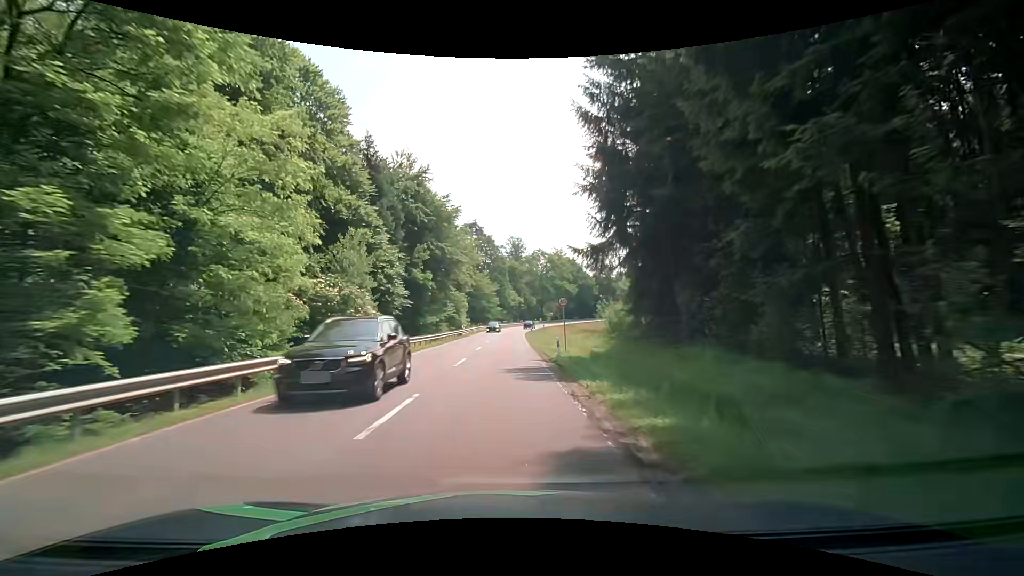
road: secondary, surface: asphalt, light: Day
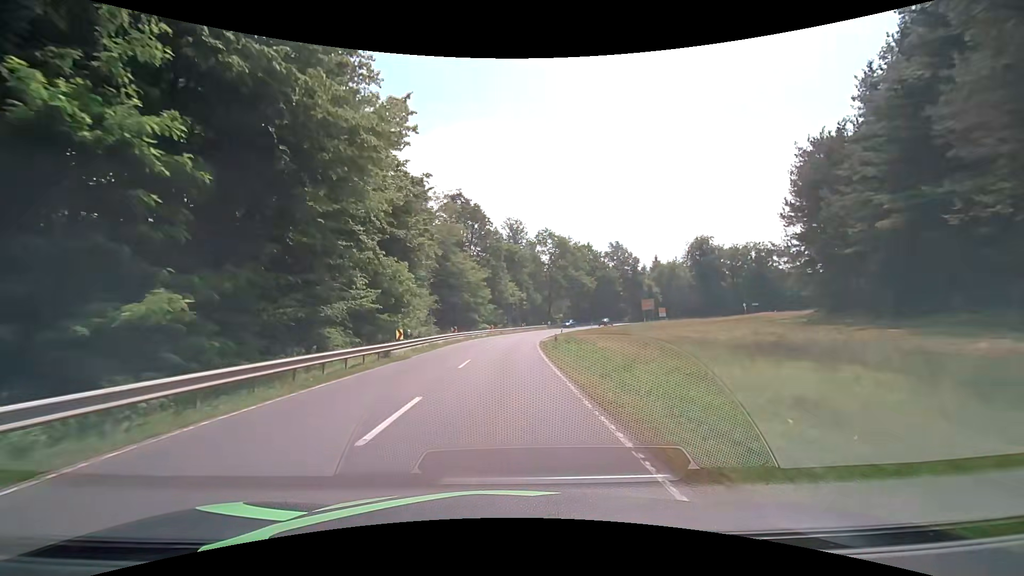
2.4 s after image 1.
(-0.3, +33.7) m; 0°
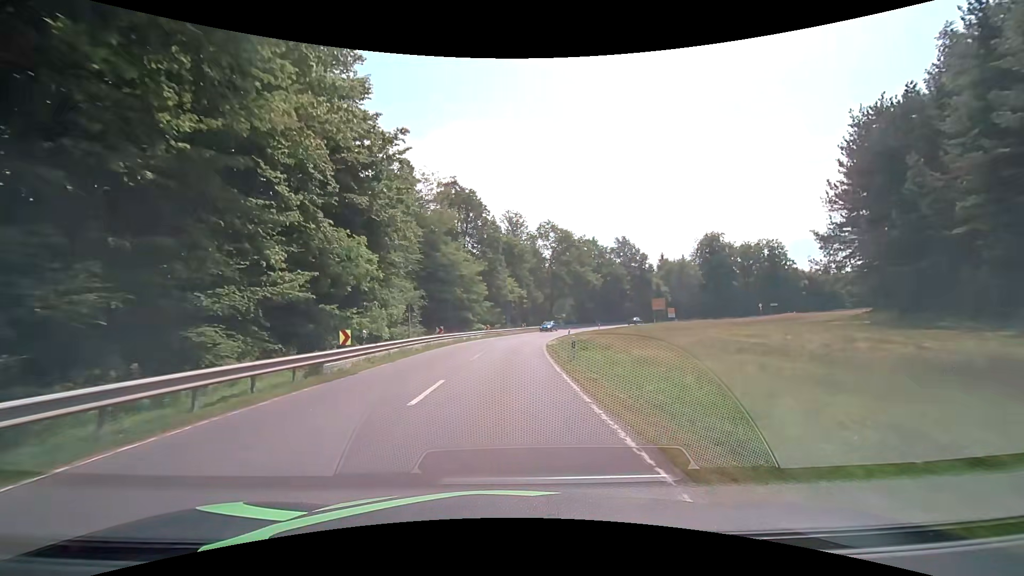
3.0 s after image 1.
(-0.1, +8.2) m; 0°
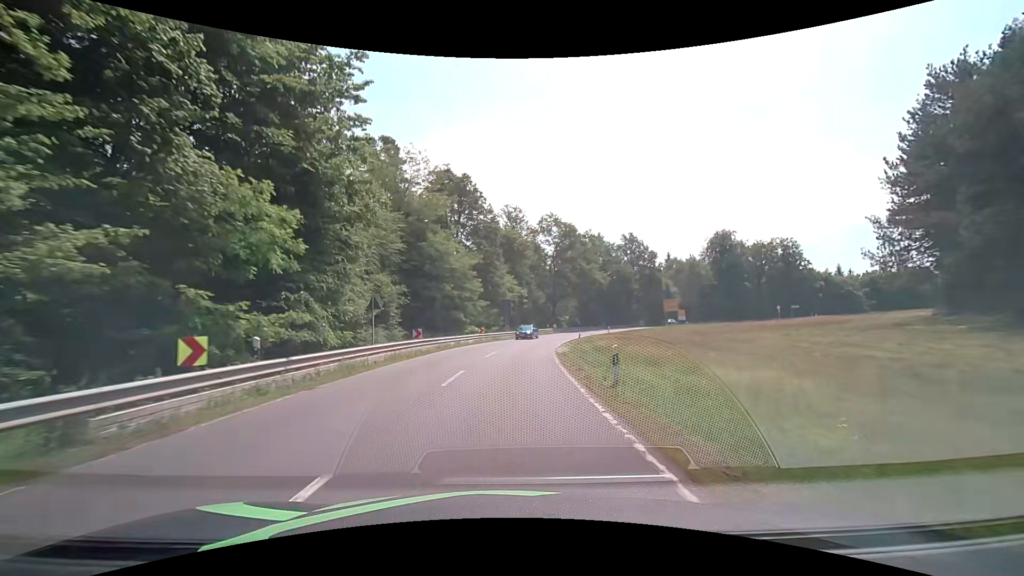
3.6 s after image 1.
(0.0, +8.1) m; 0°
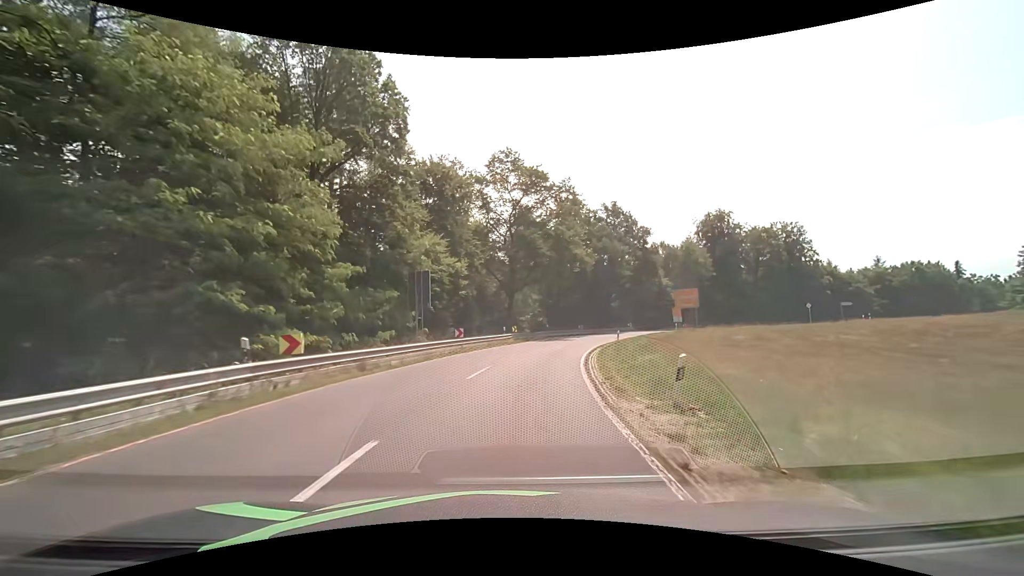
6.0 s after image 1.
(+1.6, +31.8) m; +7°
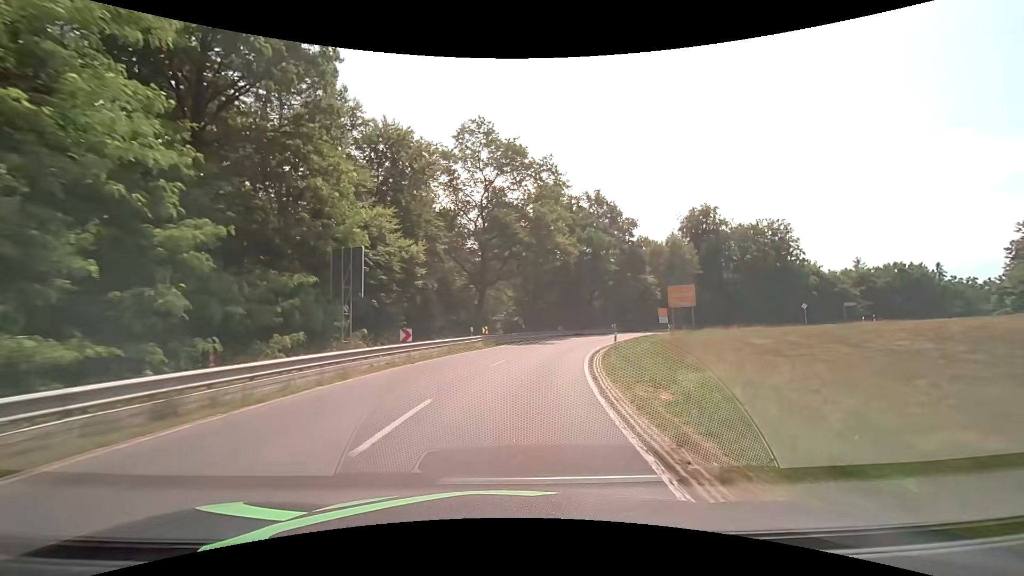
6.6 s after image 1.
(+0.2, +7.8) m; +3°
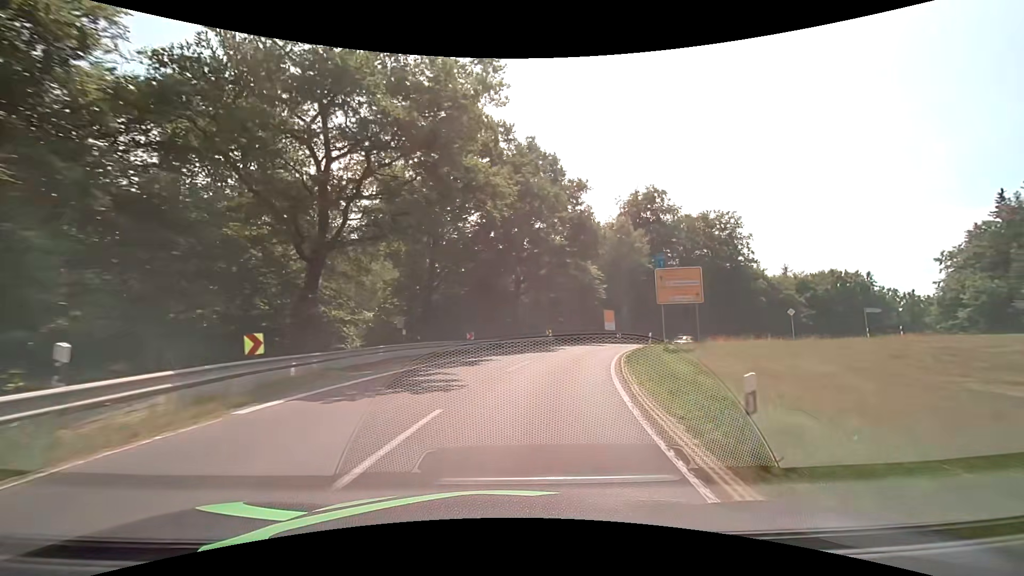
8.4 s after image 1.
(+2.0, +23.0) m; +11°
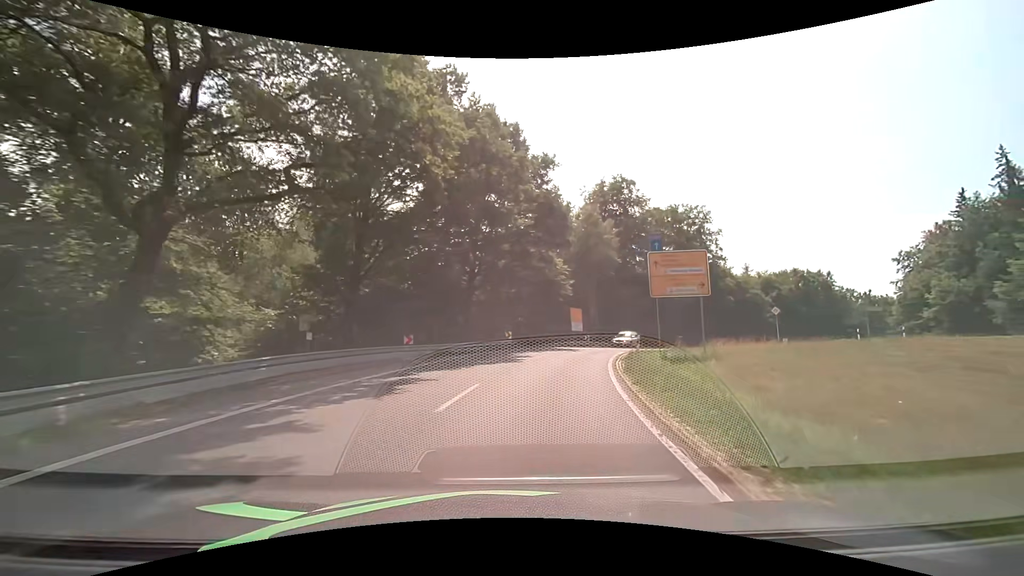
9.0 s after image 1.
(+0.3, +7.5) m; +5°
(+1, +10) (+2, +20) (+5, +29) (+8, +39) (+13, +48) (+18, +56) (+24, +64) (+31, +72) (+38, +79) (+45, +86) m
